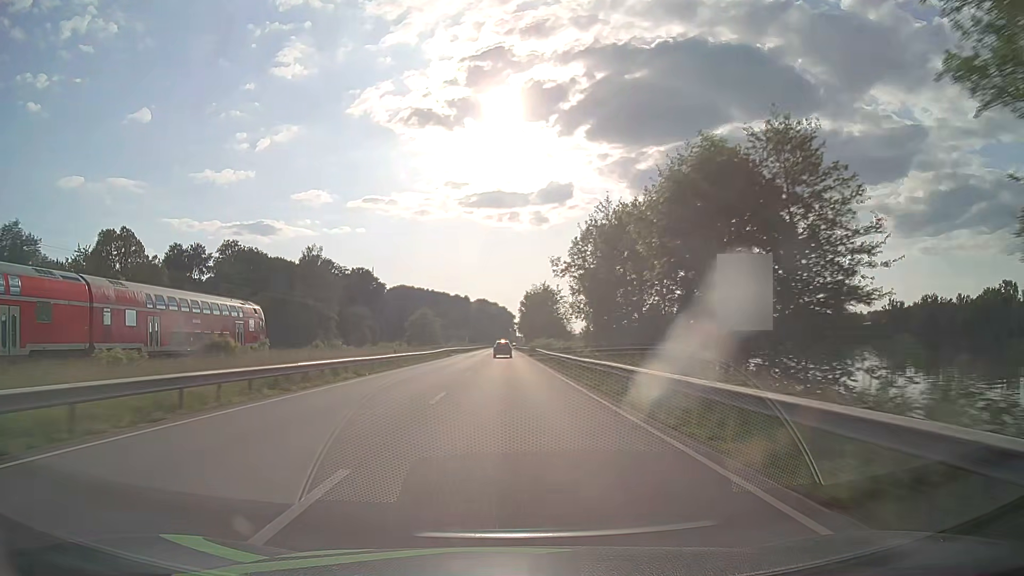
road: primary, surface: asphalt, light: Day
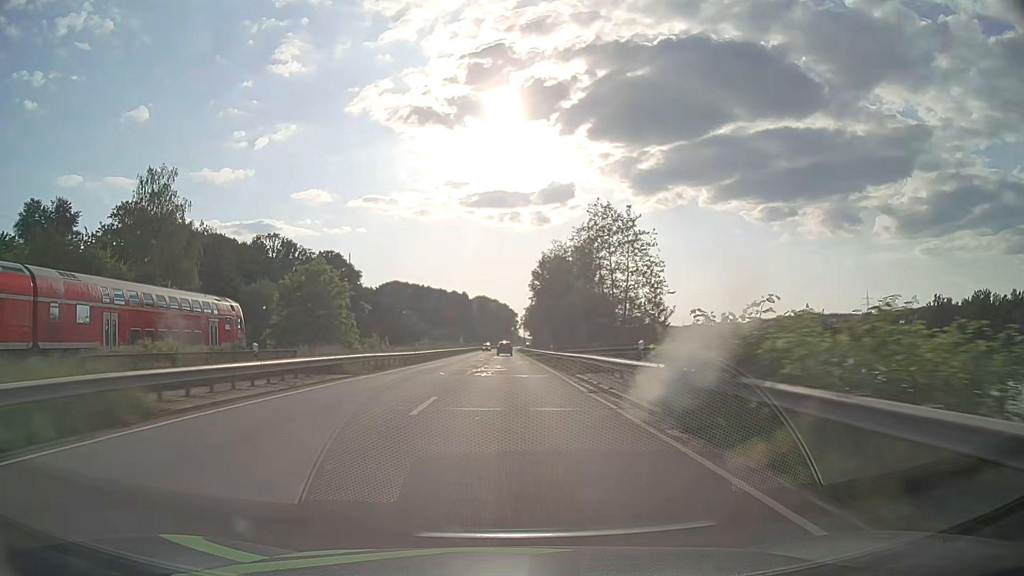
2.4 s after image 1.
(-0.1, +63.3) m; 0°
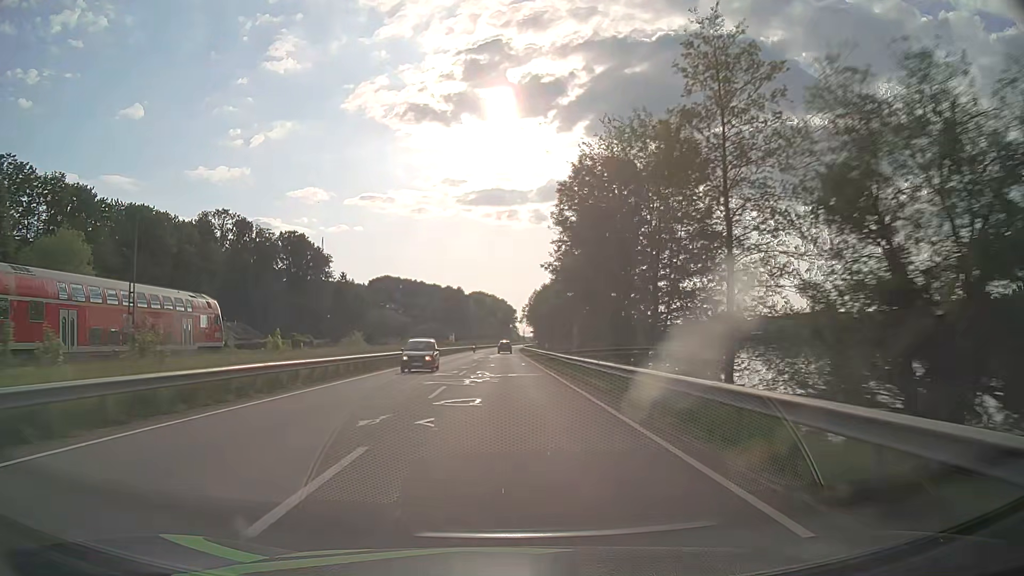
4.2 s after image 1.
(0.0, +47.4) m; 0°
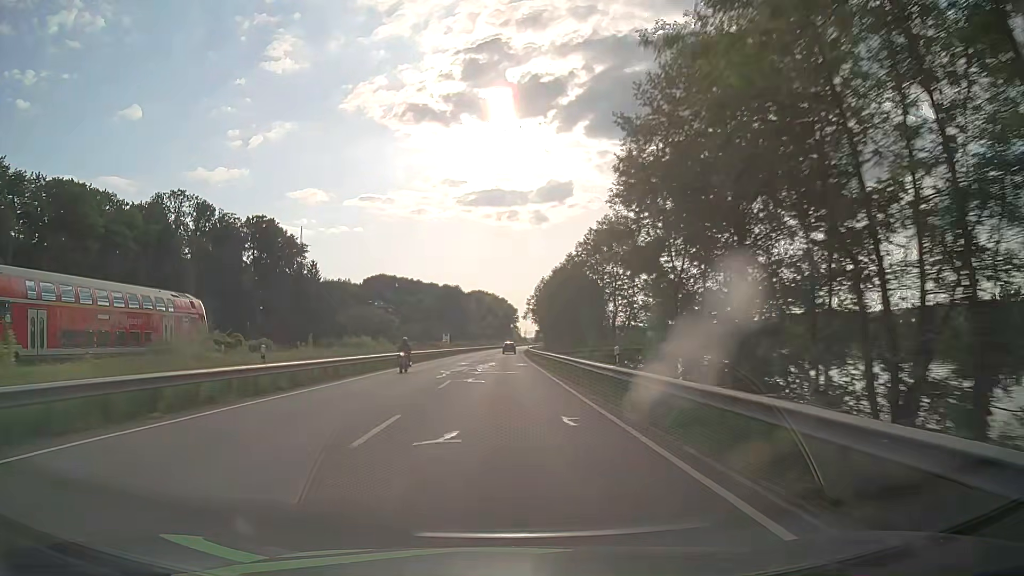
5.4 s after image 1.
(+0.1, +31.6) m; 0°
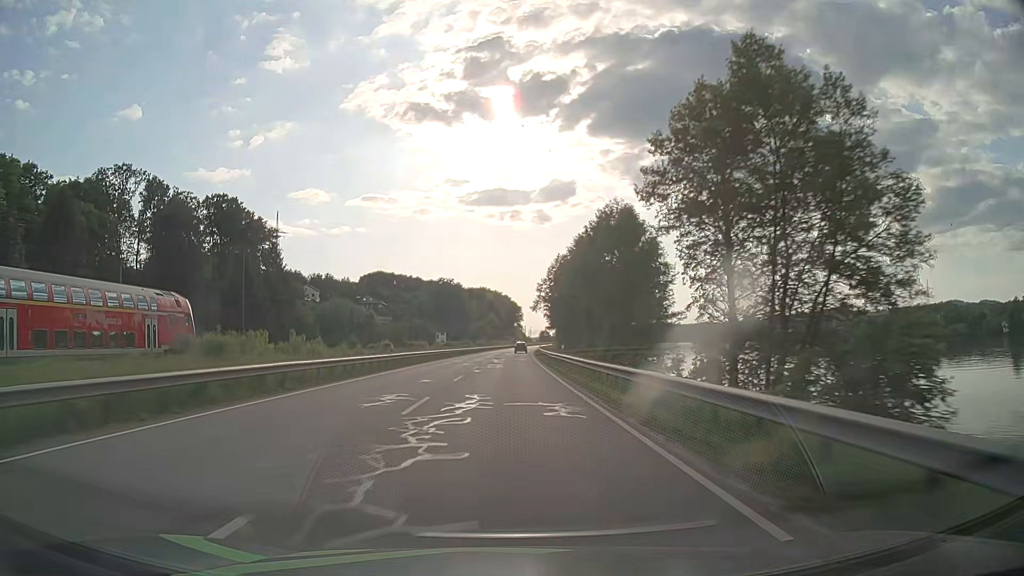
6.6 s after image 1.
(-0.3, +31.6) m; -1°
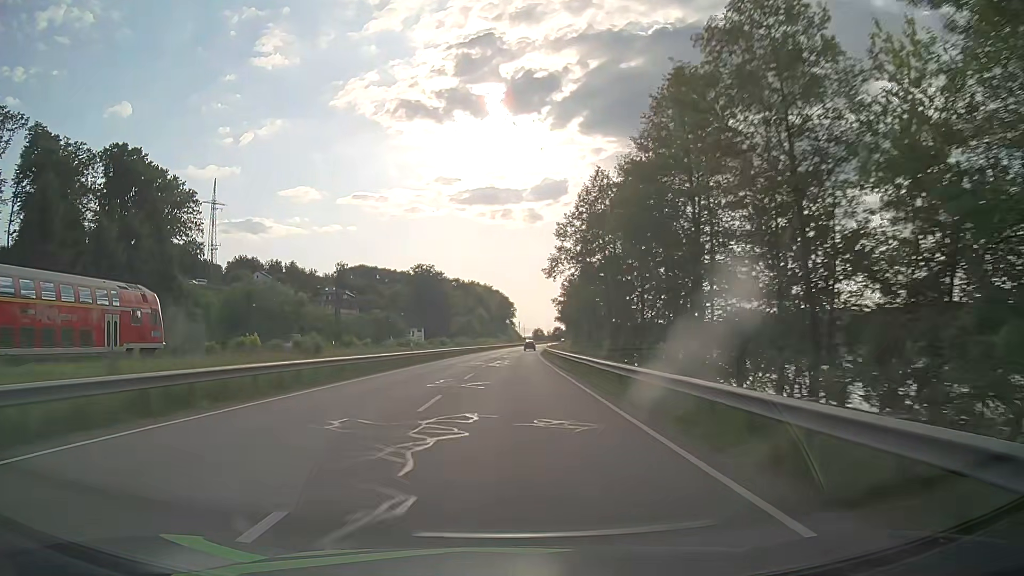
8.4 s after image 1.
(+0.3, +47.4) m; +1°
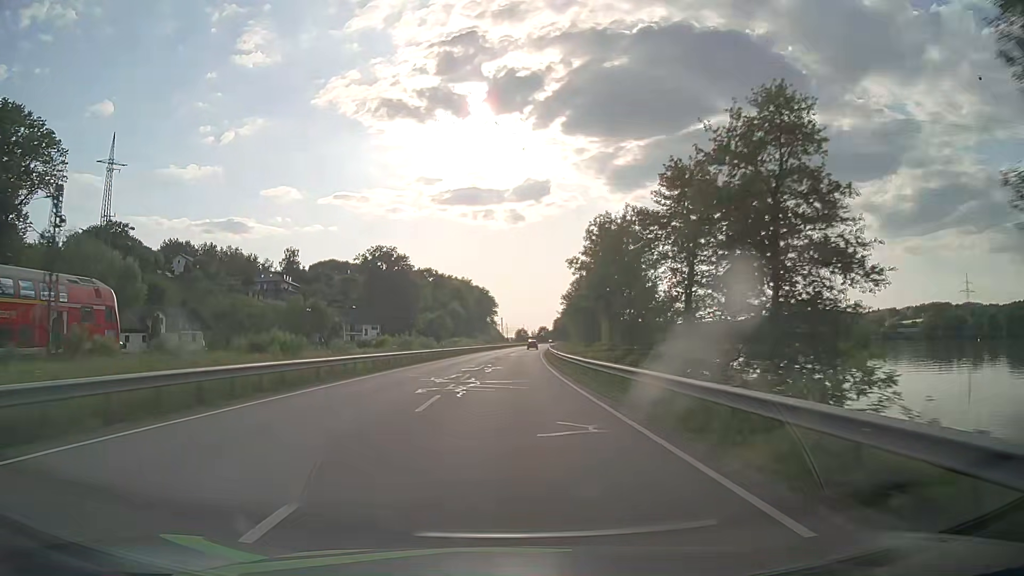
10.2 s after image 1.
(+0.7, +47.4) m; +2°
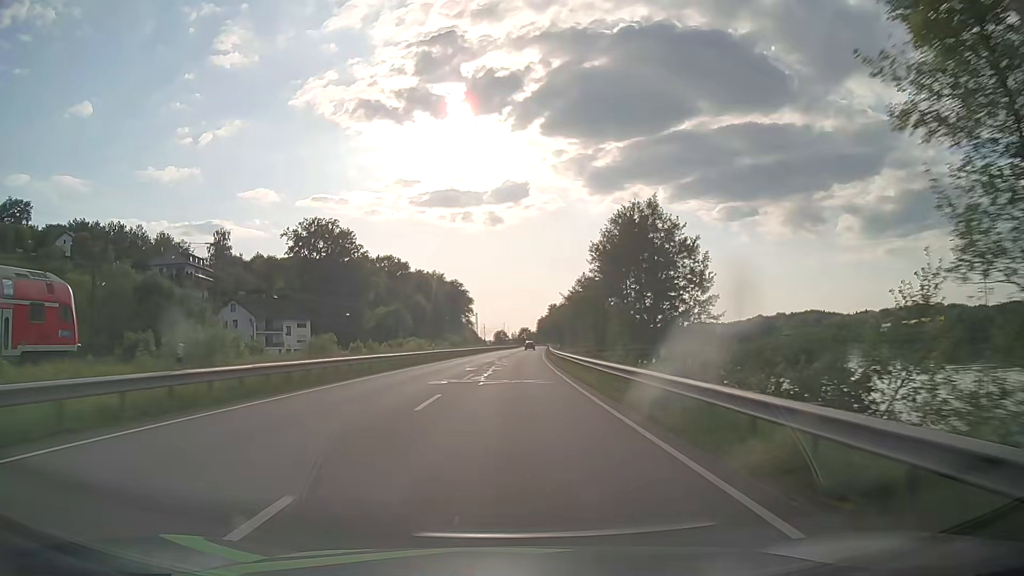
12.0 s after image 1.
(+0.7, +47.4) m; +2°
(0, +10) (0, +20) (0, +30) (+1, +40) (+1, +50) (+2, +60) (+2, +70) (+2, +80) (+3, +90) (+4, +100) m
